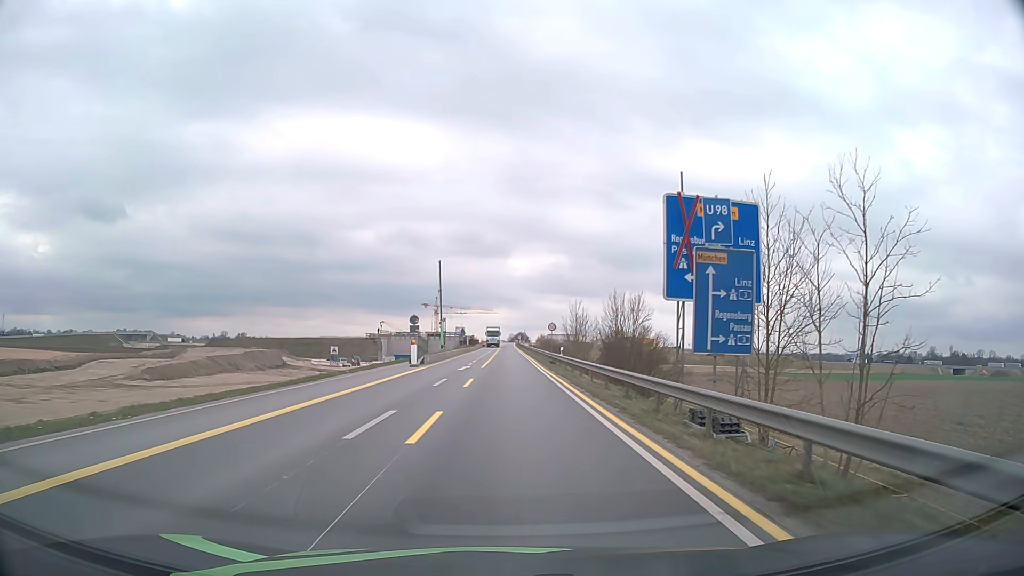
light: Day
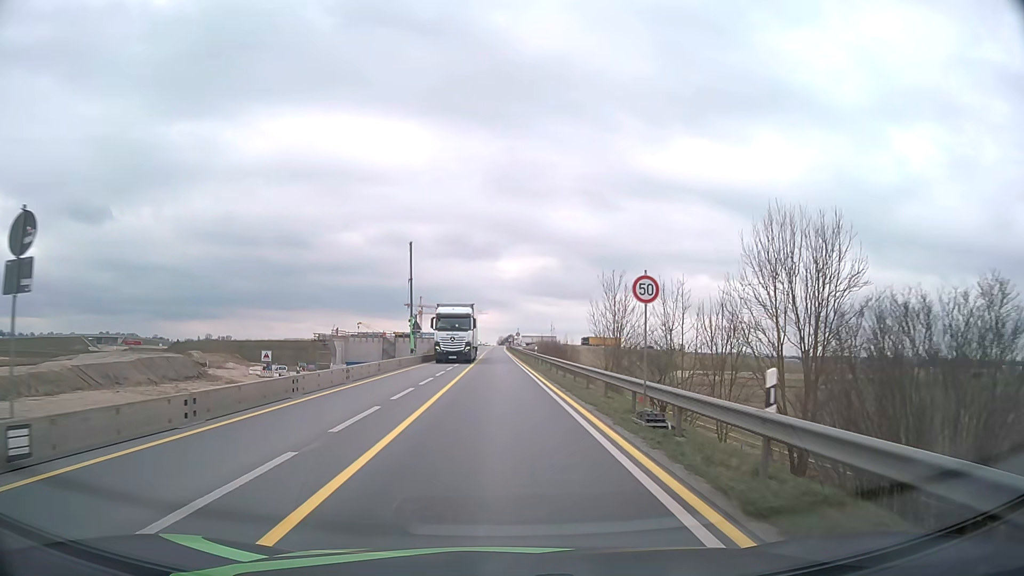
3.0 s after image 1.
(+0.3, +35.9) m; +1°
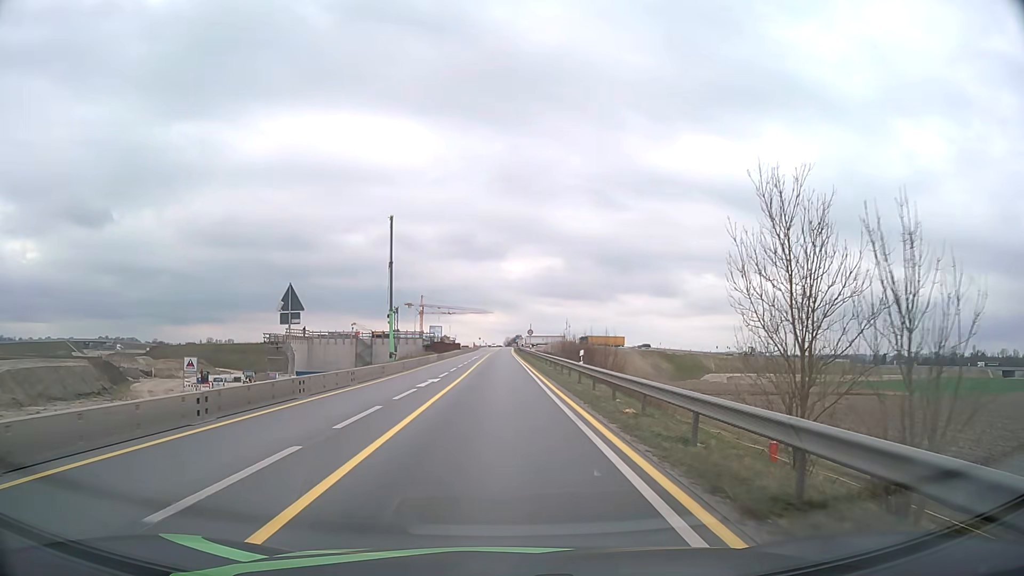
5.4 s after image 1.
(-0.2, +29.5) m; -1°
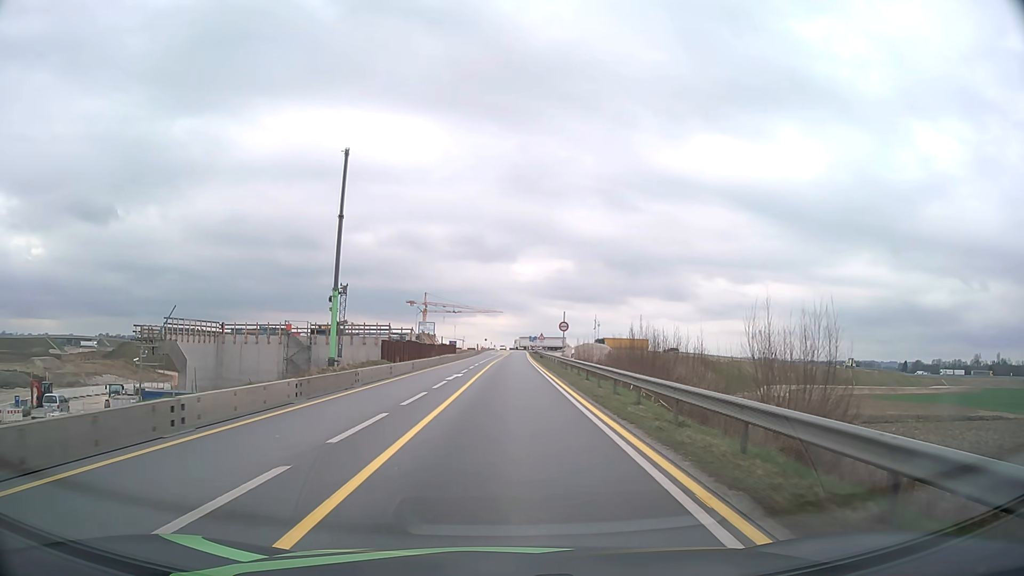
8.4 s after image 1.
(-0.3, +37.7) m; -1°
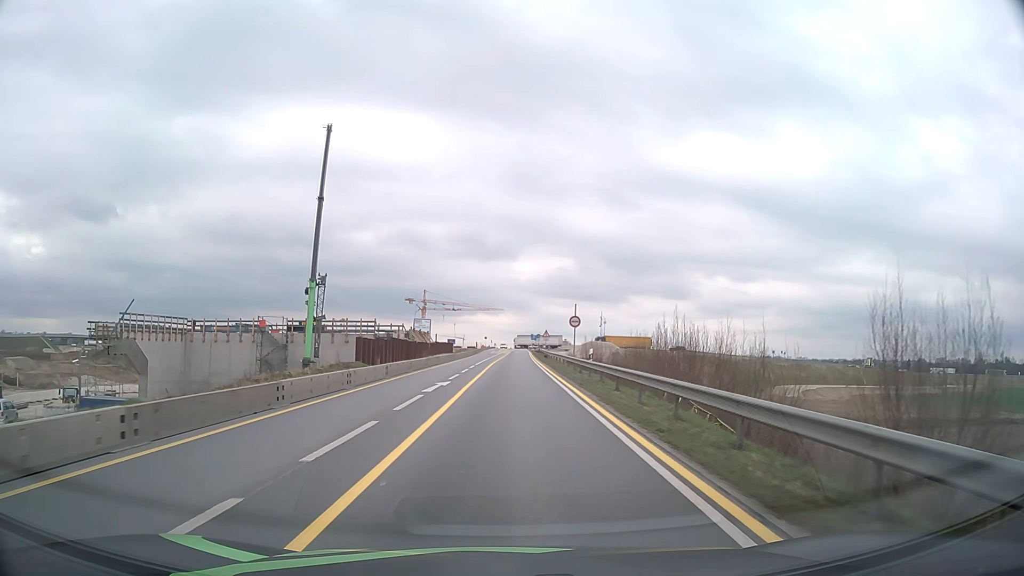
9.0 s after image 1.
(0.0, +7.6) m; 0°
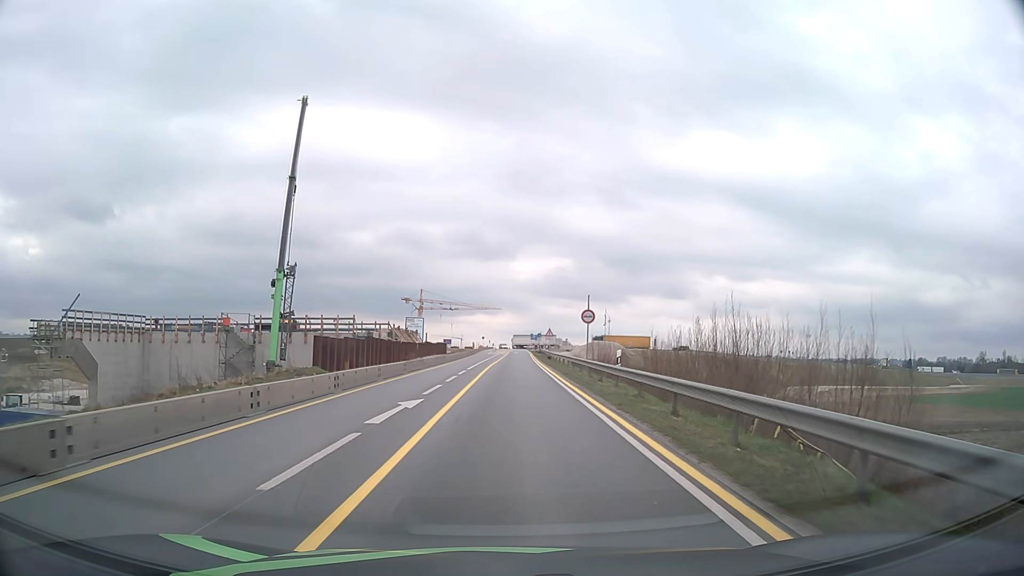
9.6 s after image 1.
(0.0, +7.6) m; 0°
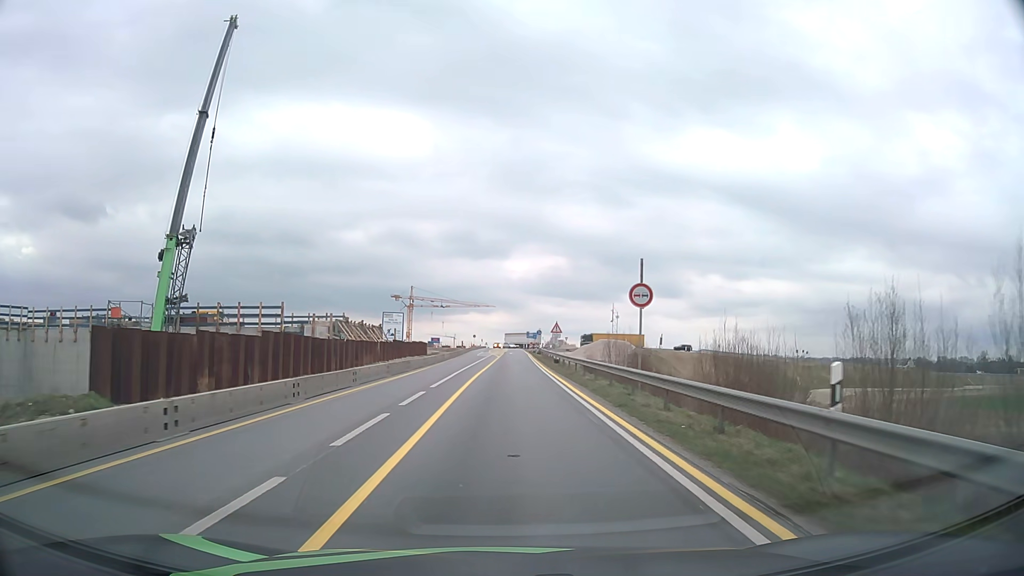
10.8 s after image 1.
(0.0, +15.3) m; 0°
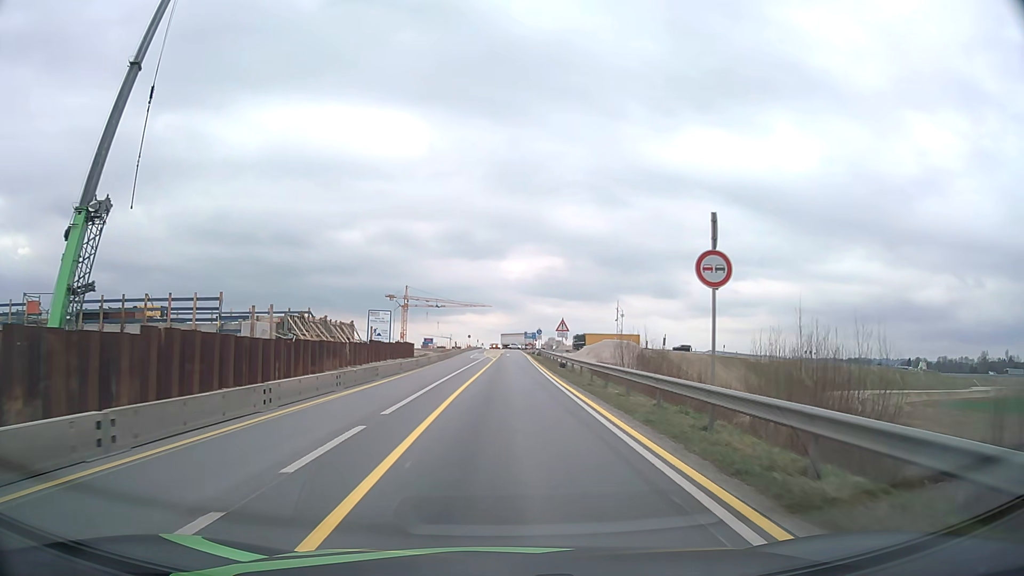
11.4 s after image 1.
(0.0, +7.7) m; 0°
(0, +10) (0, +20) (0, +30) (0, +40) (0, +50) (0, +60) (0, +70) (0, +80) (+1, +90) (+1, +100) m
